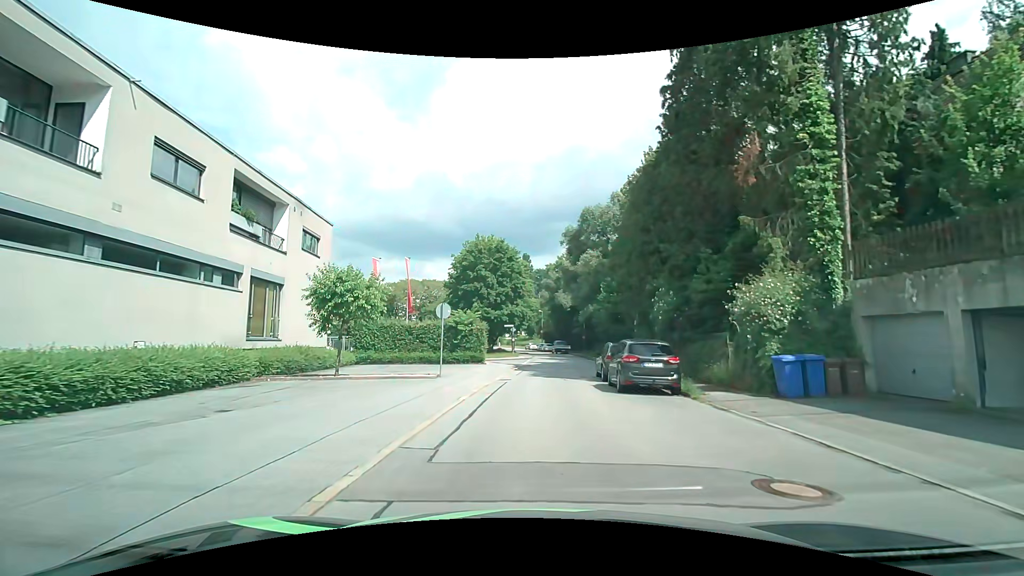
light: Day
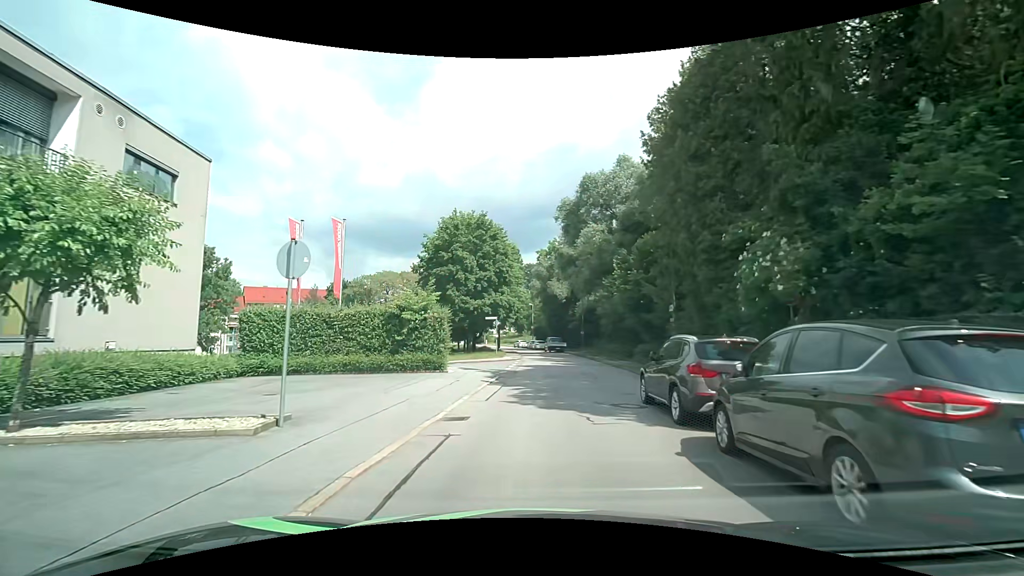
(+0.1, +11.2) m; +1°
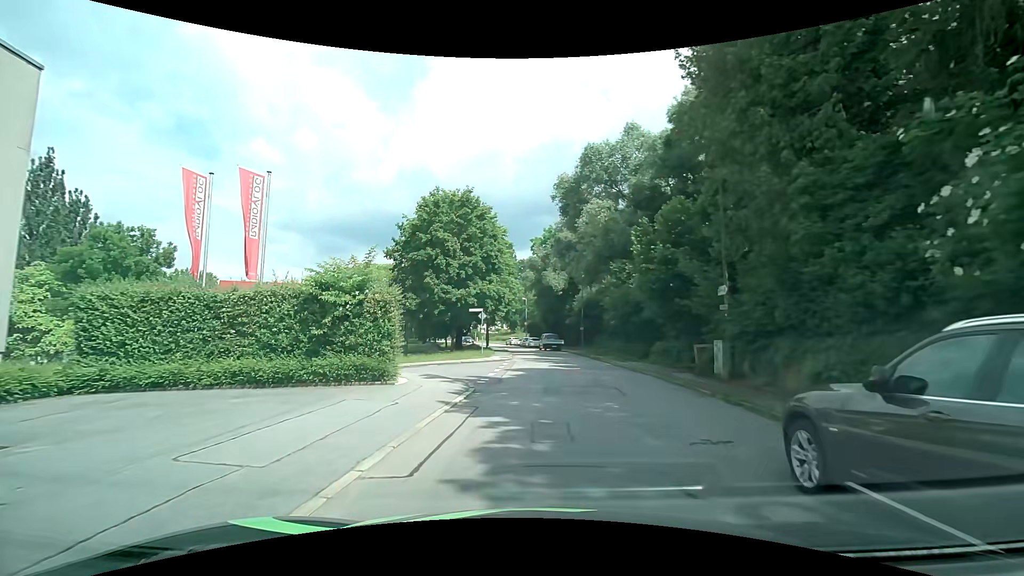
(+0.1, +7.0) m; +1°
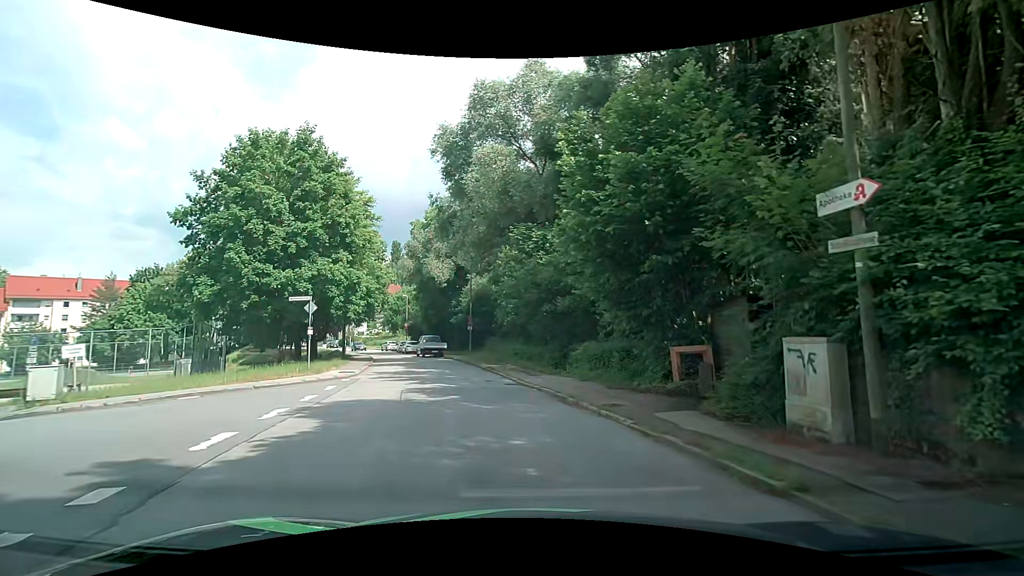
(+1.0, +11.5) m; +13°
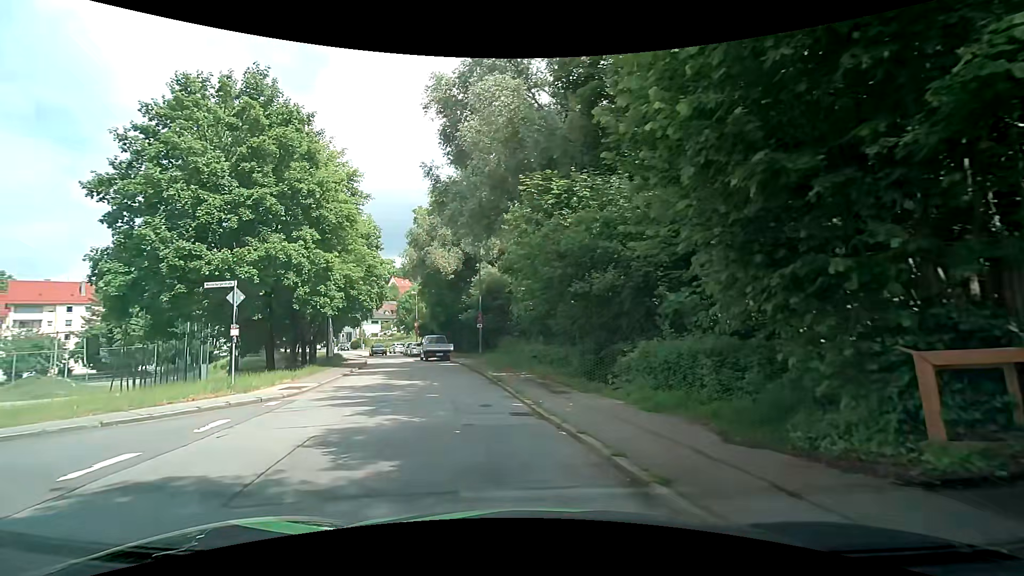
(0.0, +7.0) m; -4°
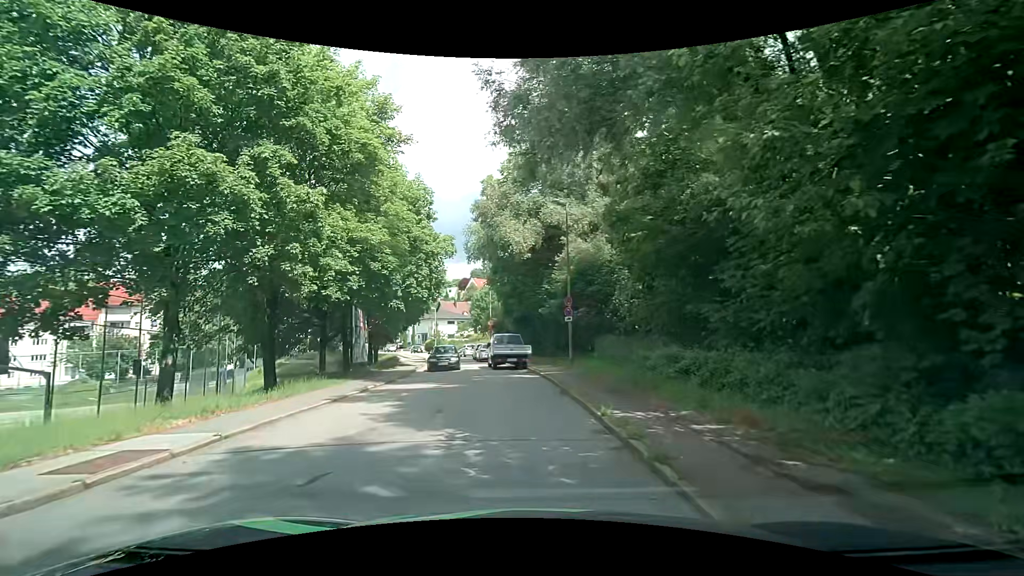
(-0.9, +10.9) m; -8°
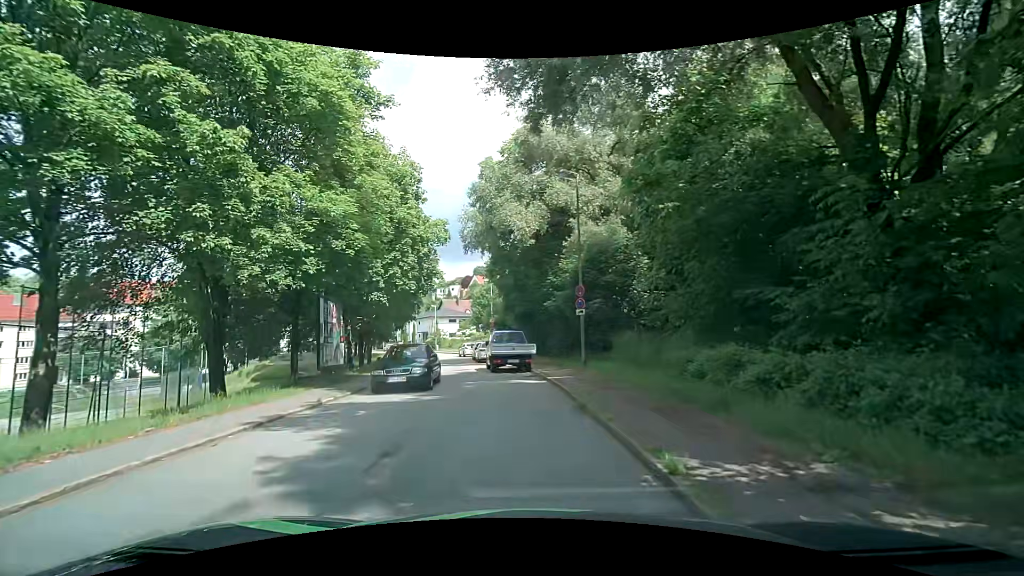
(0.0, +3.9) m; 0°
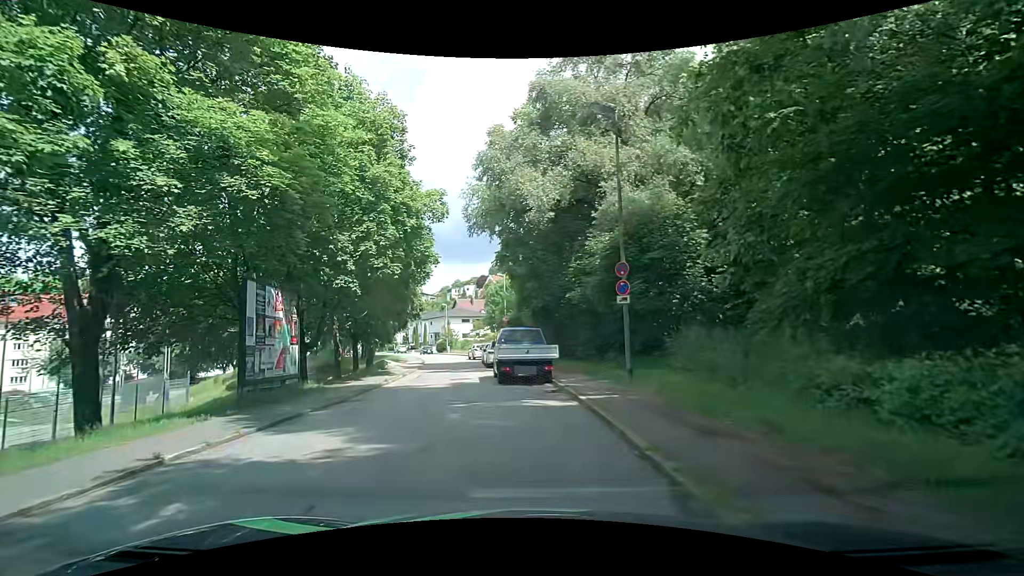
(-0.1, +6.0) m; -2°
